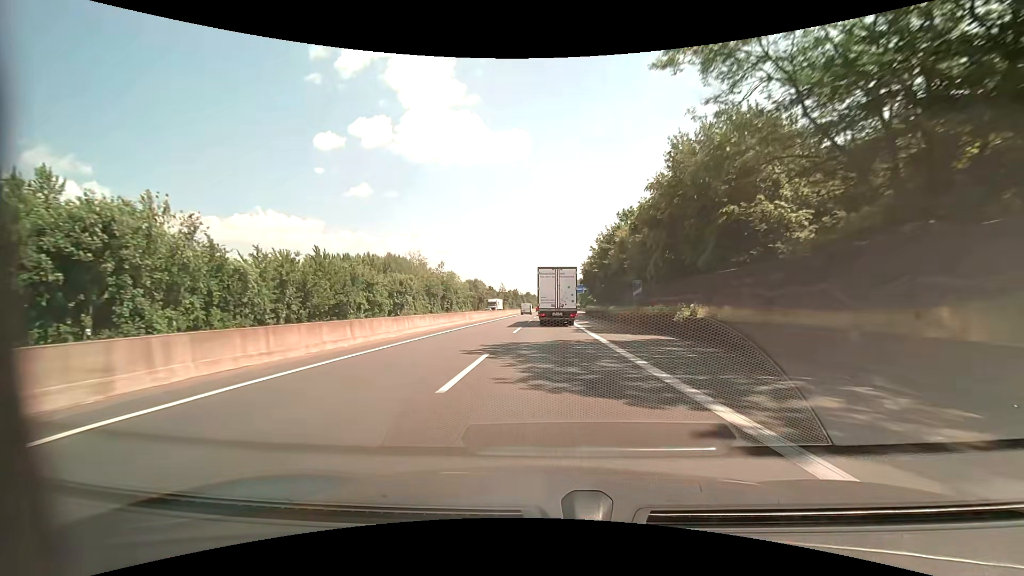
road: motorway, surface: asphalt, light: Day
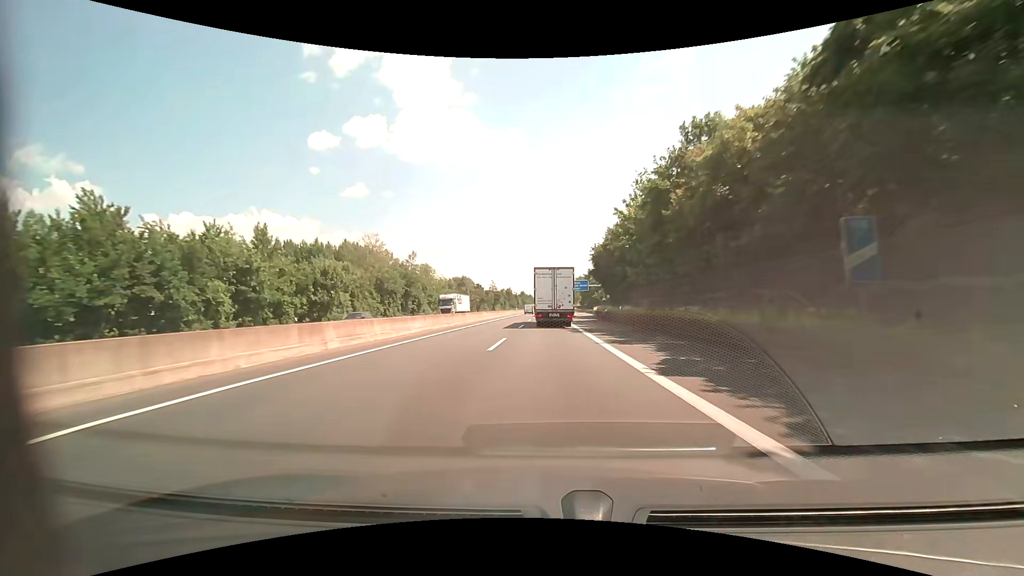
(+0.1, +28.4) m; +1°
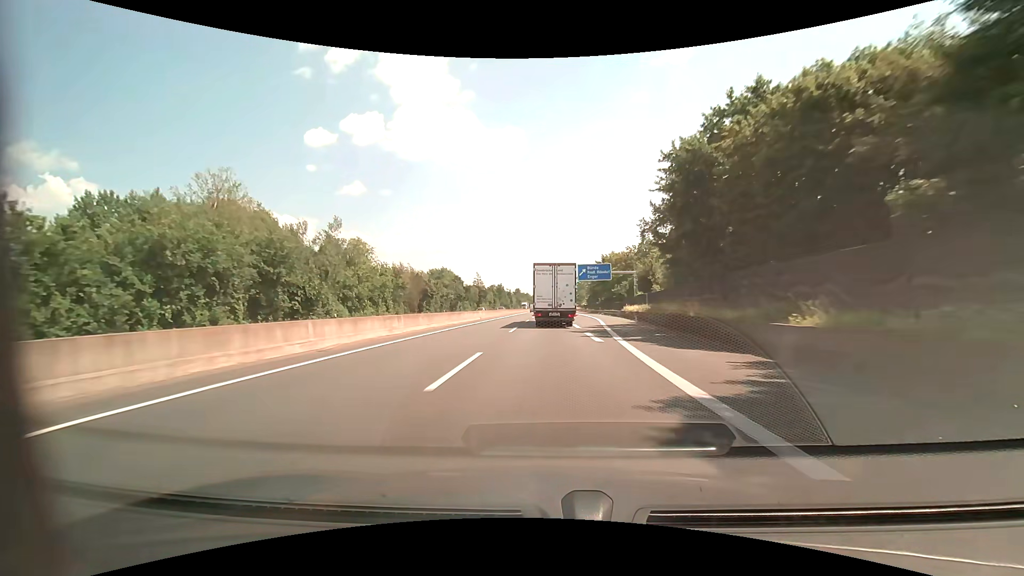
(0.0, +43.9) m; 0°
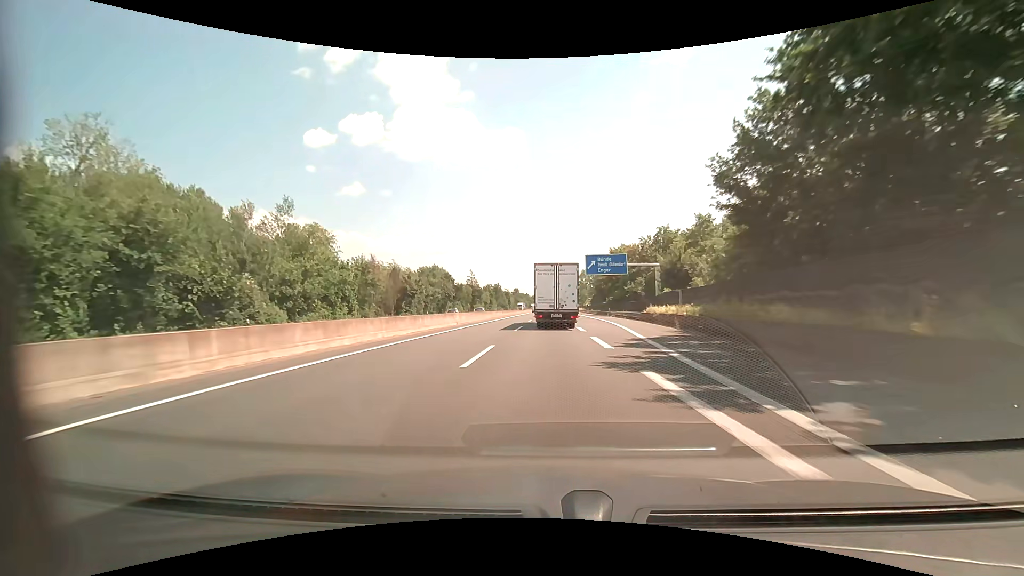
(0.0, +14.9) m; 0°
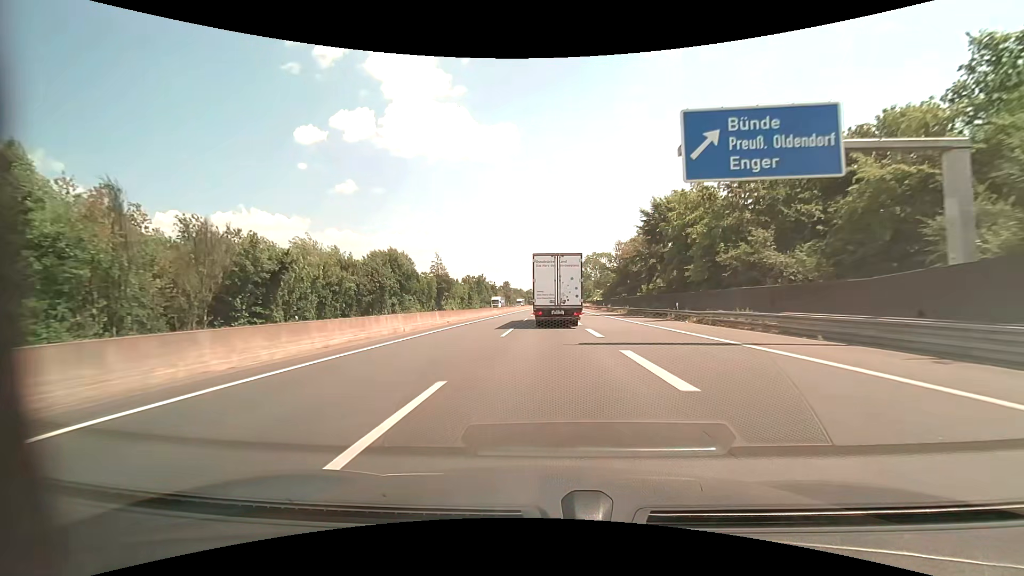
(+0.2, +44.8) m; +1°
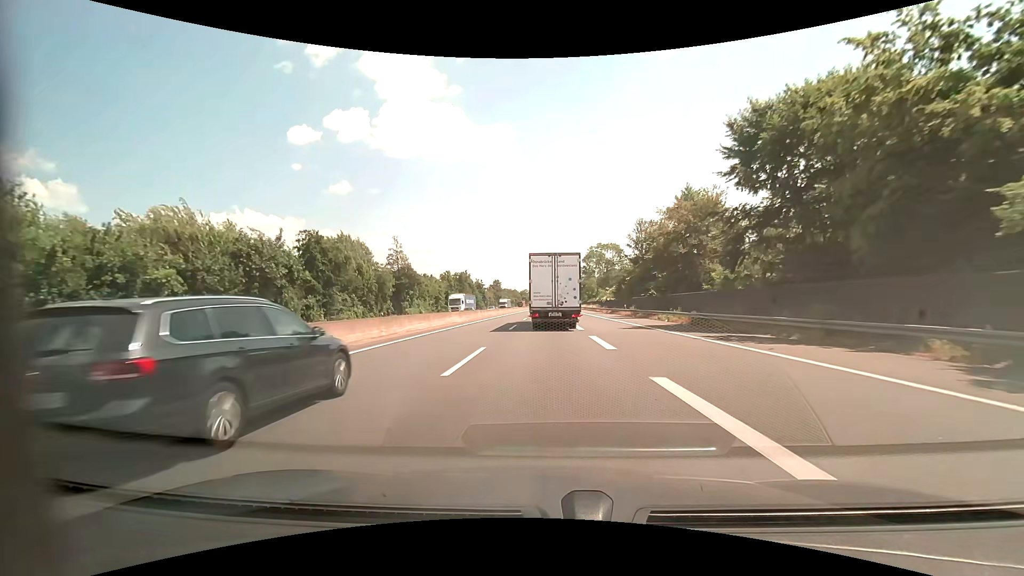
(+0.1, +28.7) m; +1°
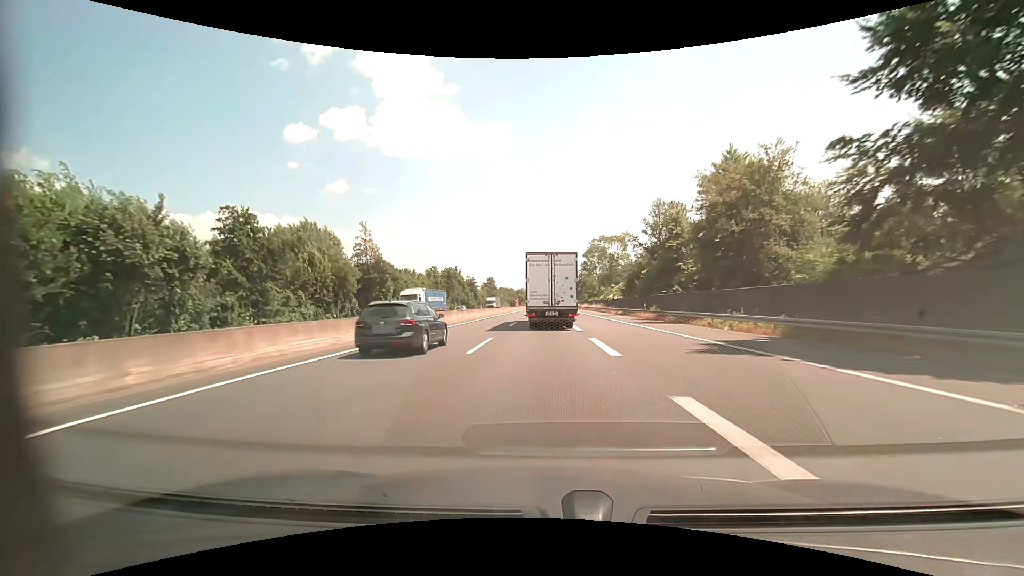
(0.0, +13.9) m; 0°
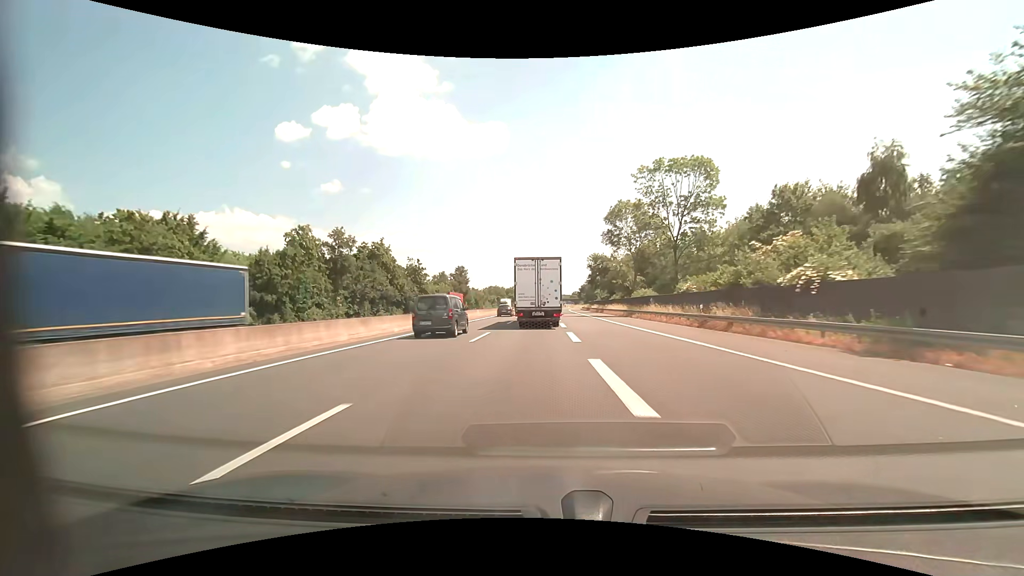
(+0.5, +66.9) m; 0°
(0, +10) (0, +20) (0, +30) (0, +40) (-1, +50) (-1, +60) (-1, +70) (-2, +80) (-2, +90) (-3, +100) m
